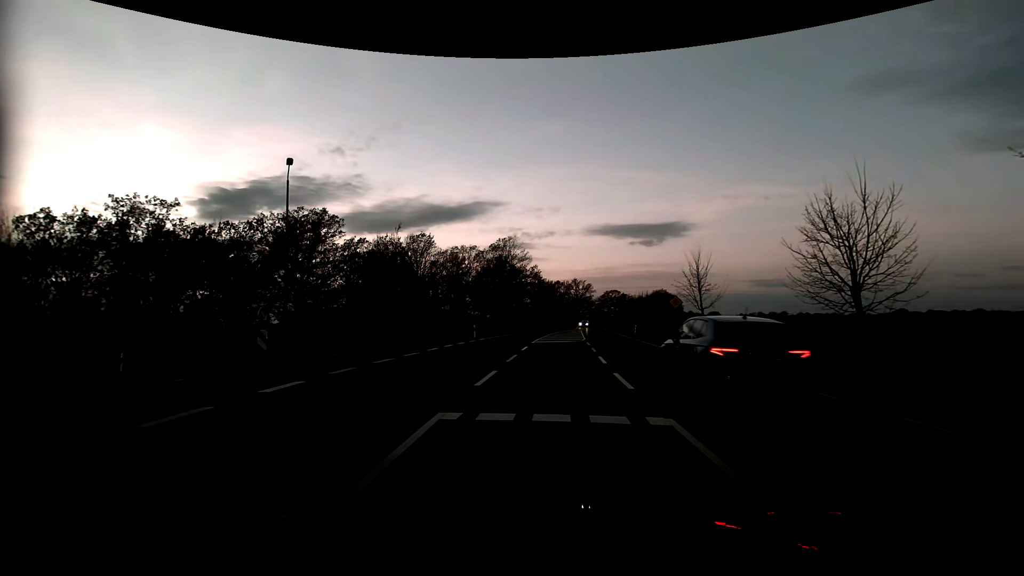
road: primary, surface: asphalt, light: Dusk
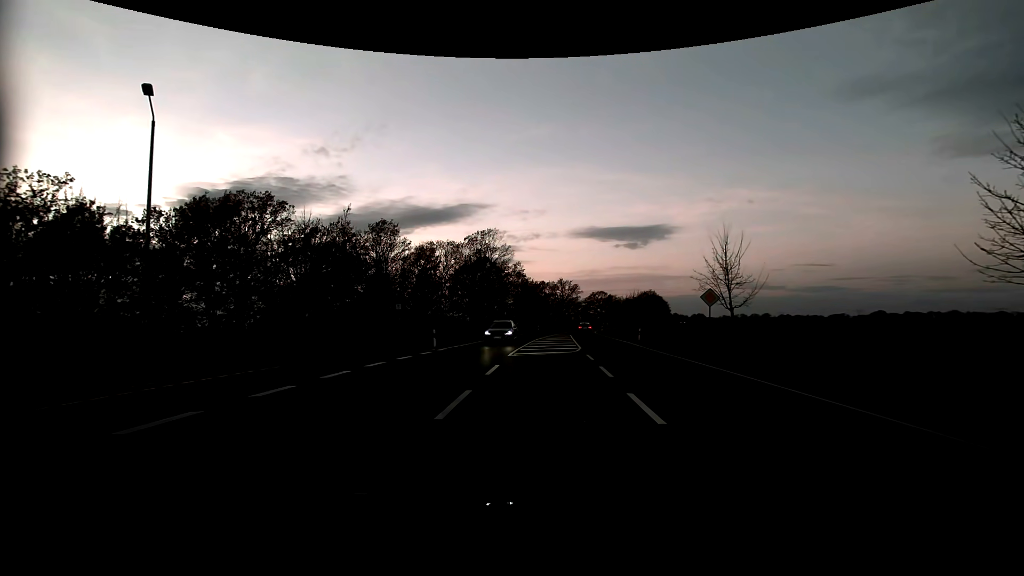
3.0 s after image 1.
(+0.2, +8.2) m; +2°
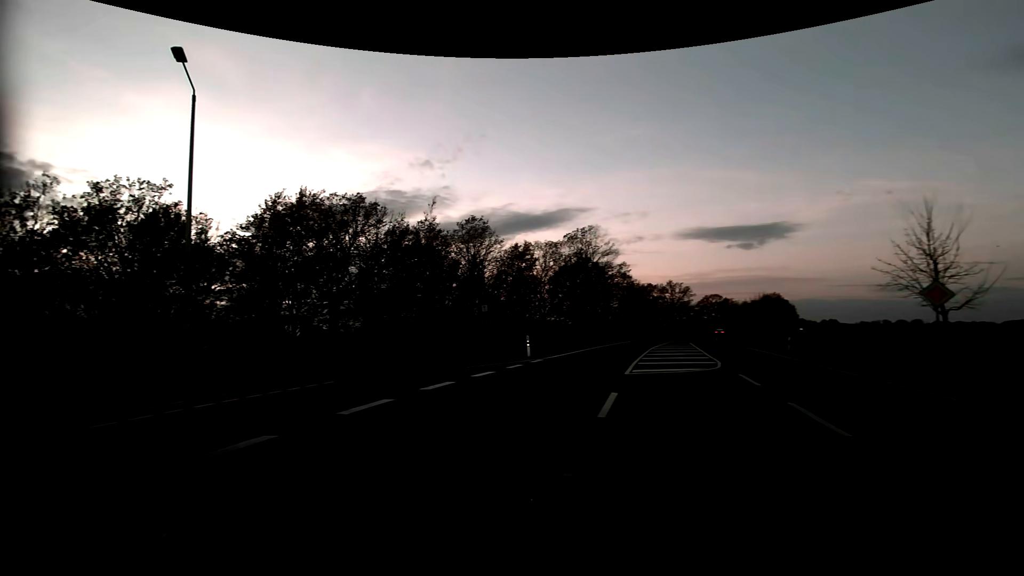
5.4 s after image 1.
(-0.3, +5.6) m; -13°
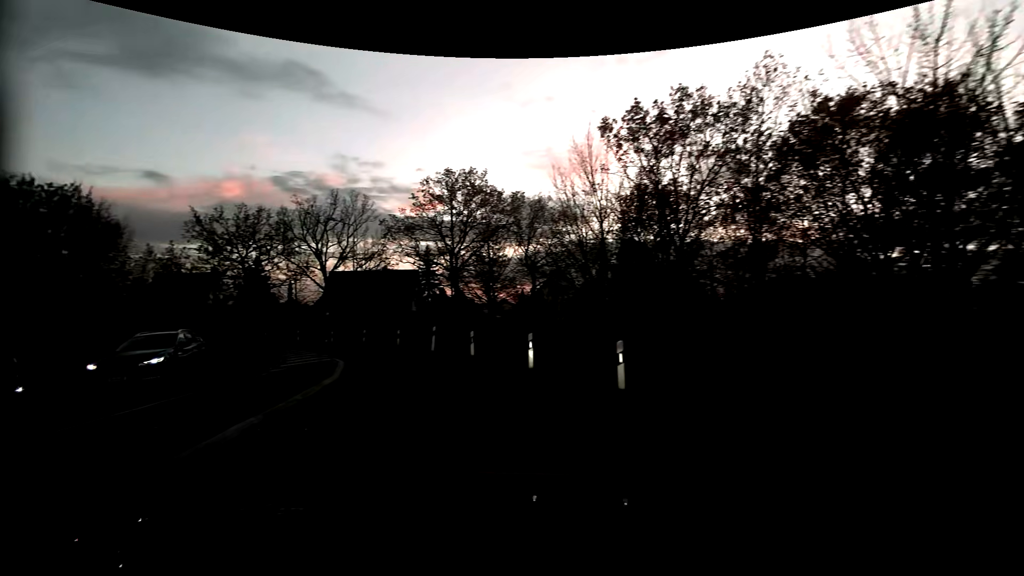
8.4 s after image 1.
(-8.1, +10.3) m; -70°
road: unclassified
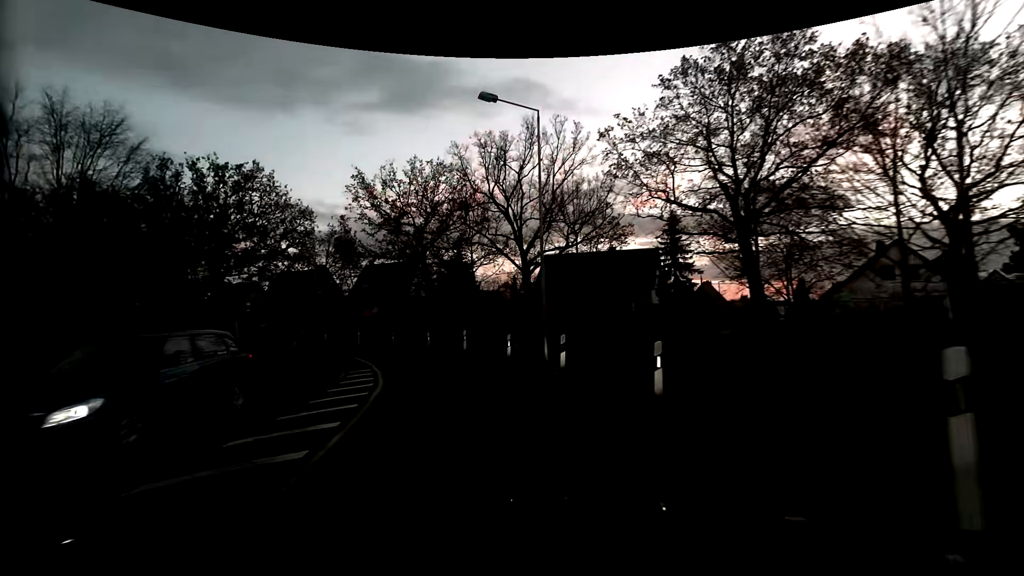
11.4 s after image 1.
(-5.0, +20.1) m; -25°
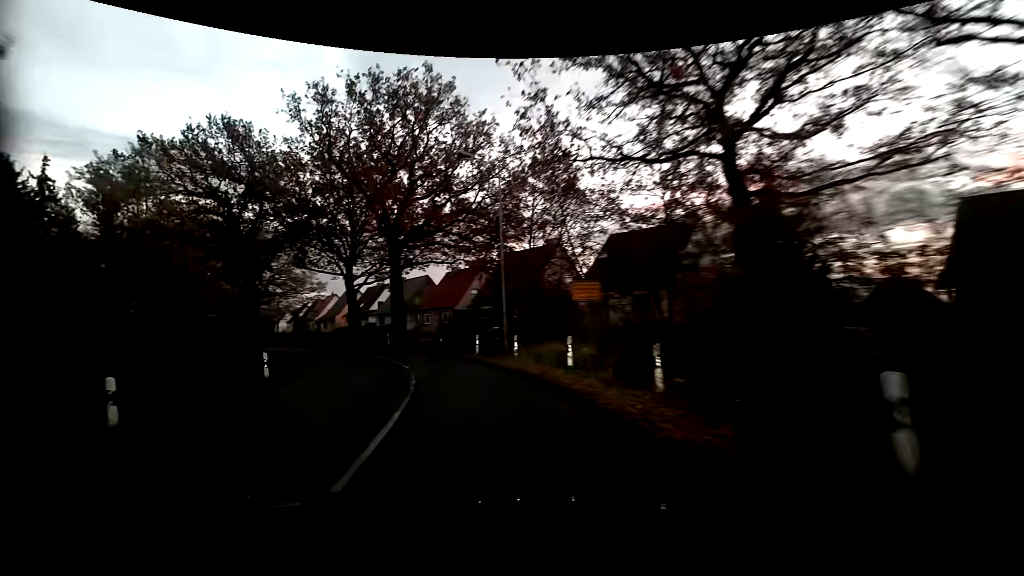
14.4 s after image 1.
(-5.6, +22.0) m; -29°
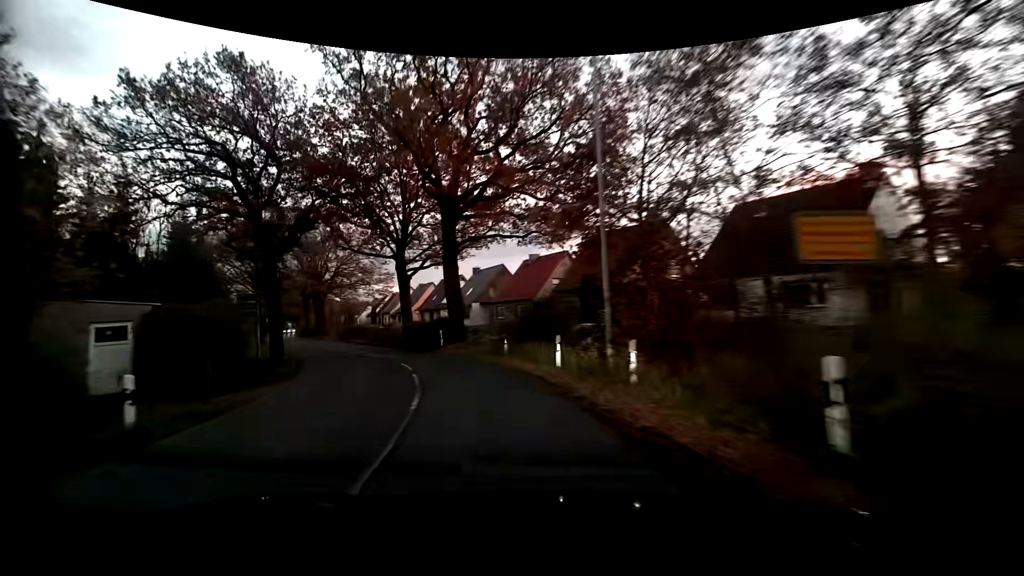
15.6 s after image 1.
(-0.8, +9.2) m; -9°
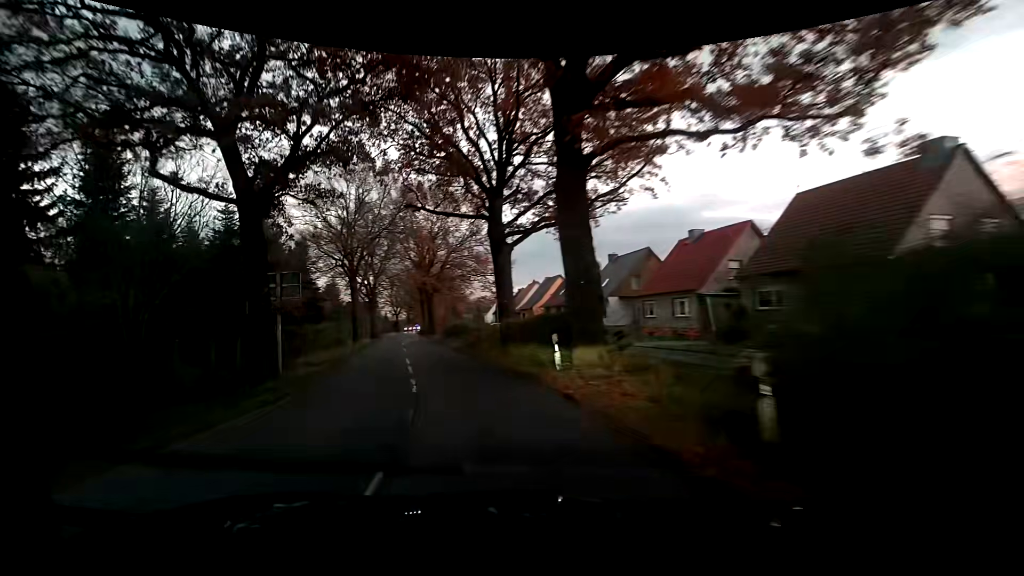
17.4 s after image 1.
(-1.7, +13.6) m; -14°
(-1, +10) (-4, +20) (-7, +29) (-9, +39) (-12, +48) (-15, +58) (-18, +68) (-21, +77) (-23, +87) (-26, +96) m
